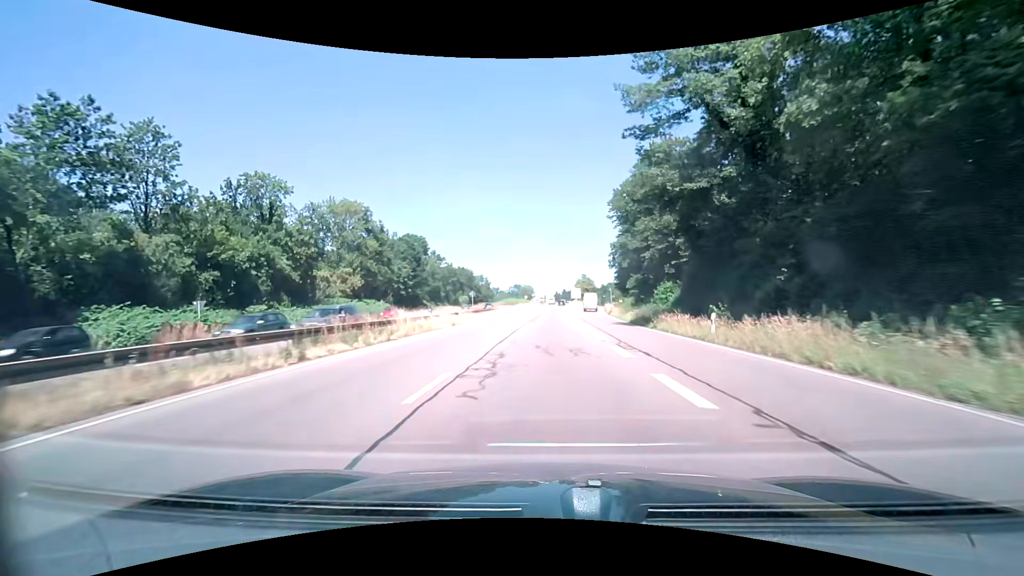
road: trunk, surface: asphalt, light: Day
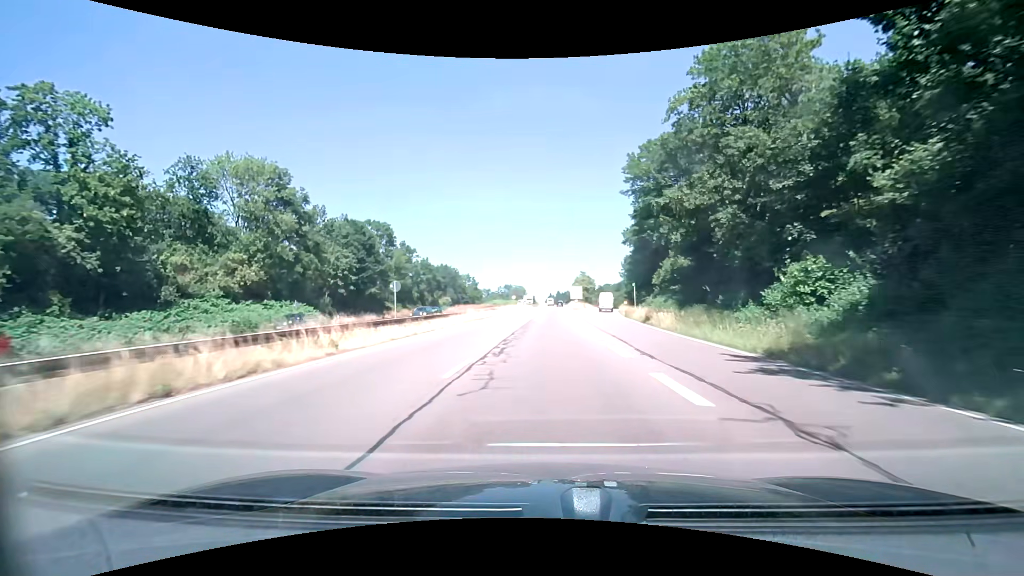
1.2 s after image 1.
(+0.3, +24.5) m; +1°
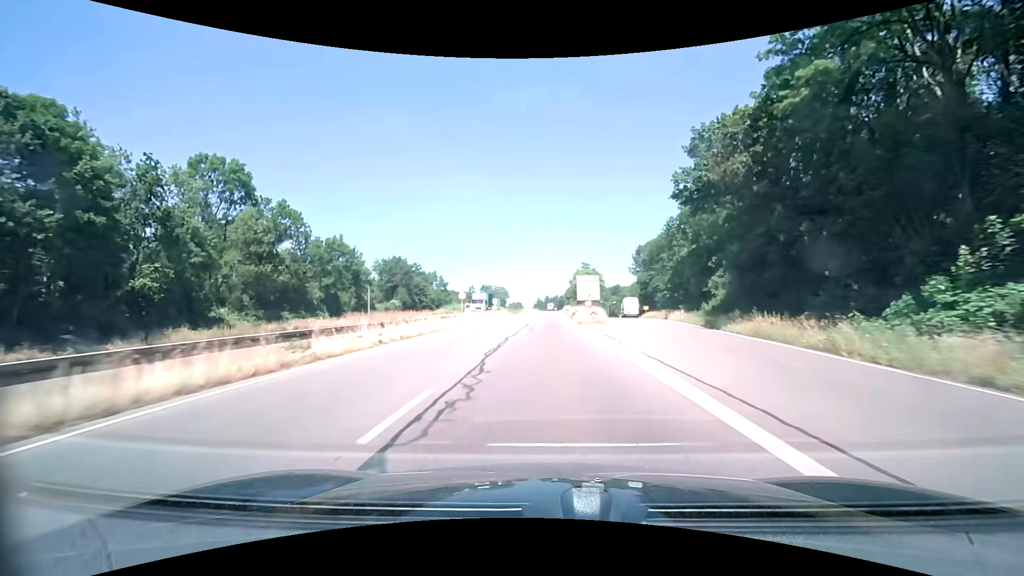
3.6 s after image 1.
(+0.6, +48.9) m; +1°
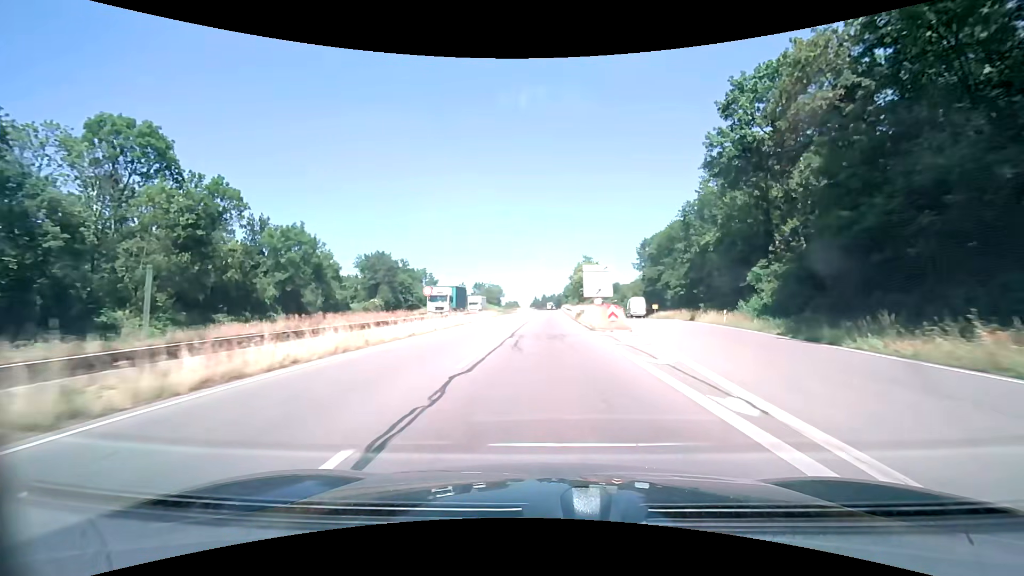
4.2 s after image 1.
(0.0, +12.2) m; 0°
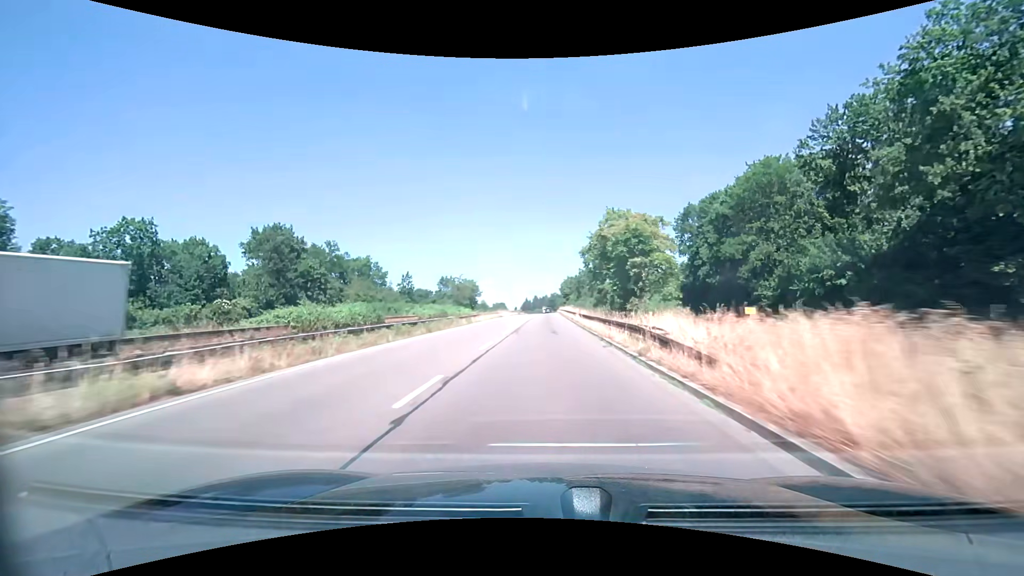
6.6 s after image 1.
(+0.3, +49.0) m; +1°
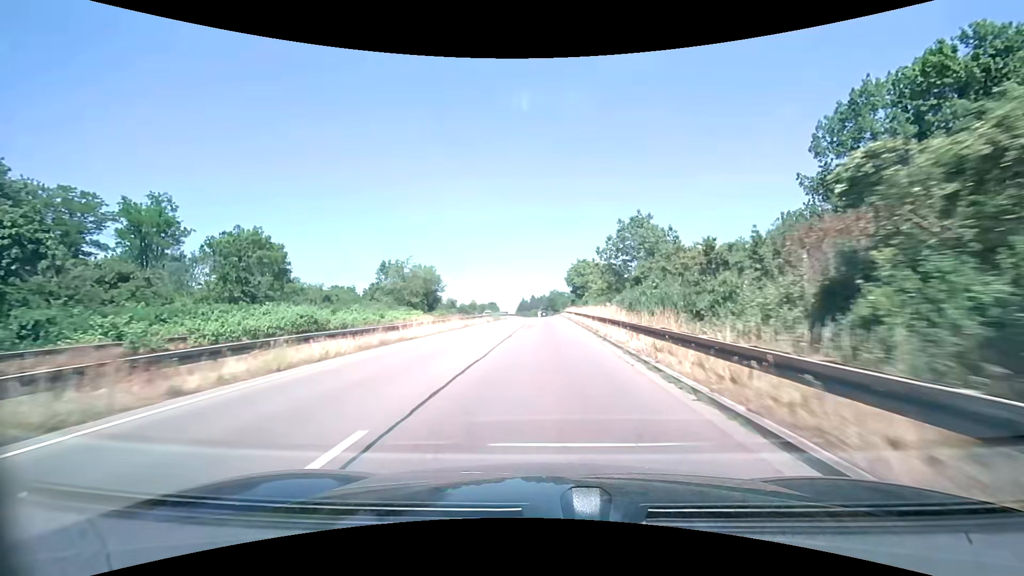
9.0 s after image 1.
(+0.2, +49.2) m; 0°
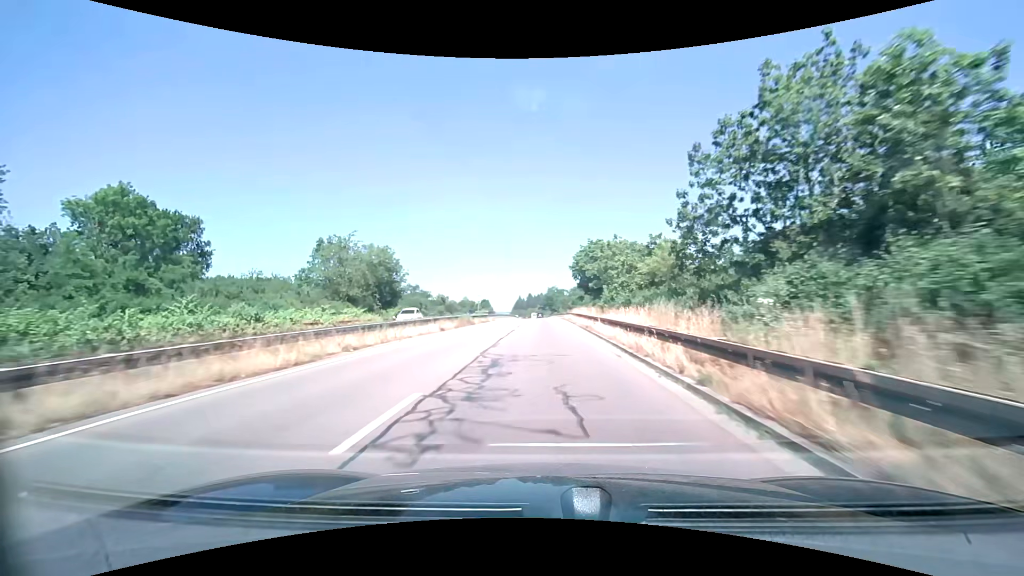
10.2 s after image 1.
(+0.2, +24.7) m; +1°
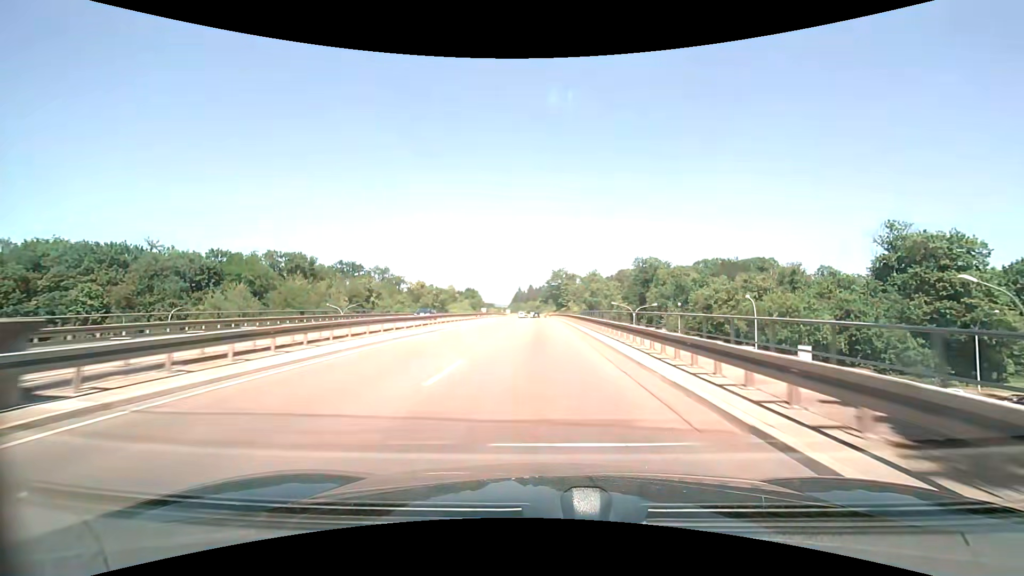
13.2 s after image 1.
(0.0, +61.8) m; 0°
(0, +10) (0, +20) (0, +30) (0, +40) (0, +50) (-1, +60) (-1, +70) (-1, +80) (-1, +90) (-1, +100) m
